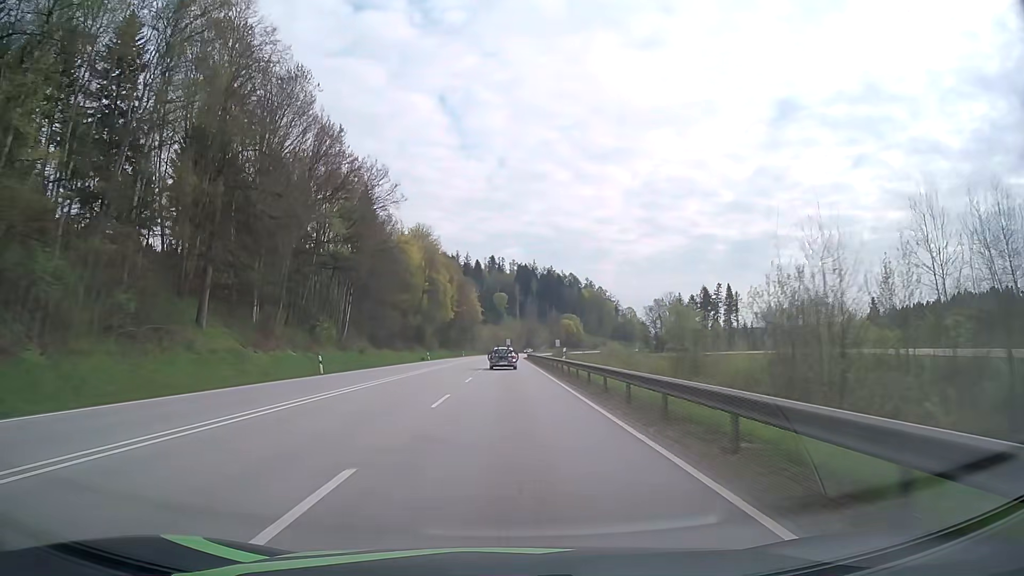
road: primary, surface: asphalt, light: Day
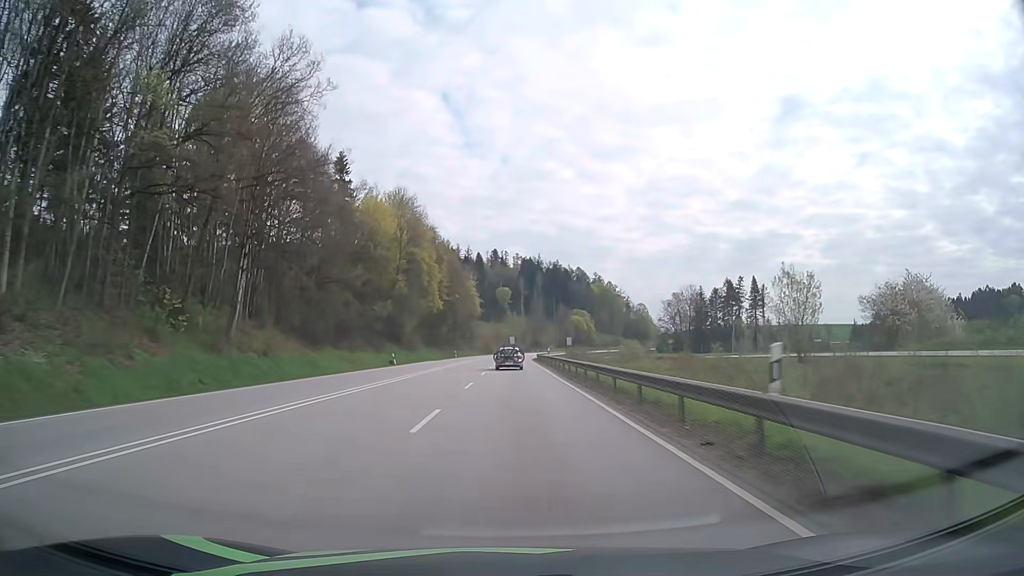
(-0.1, +28.6) m; 0°
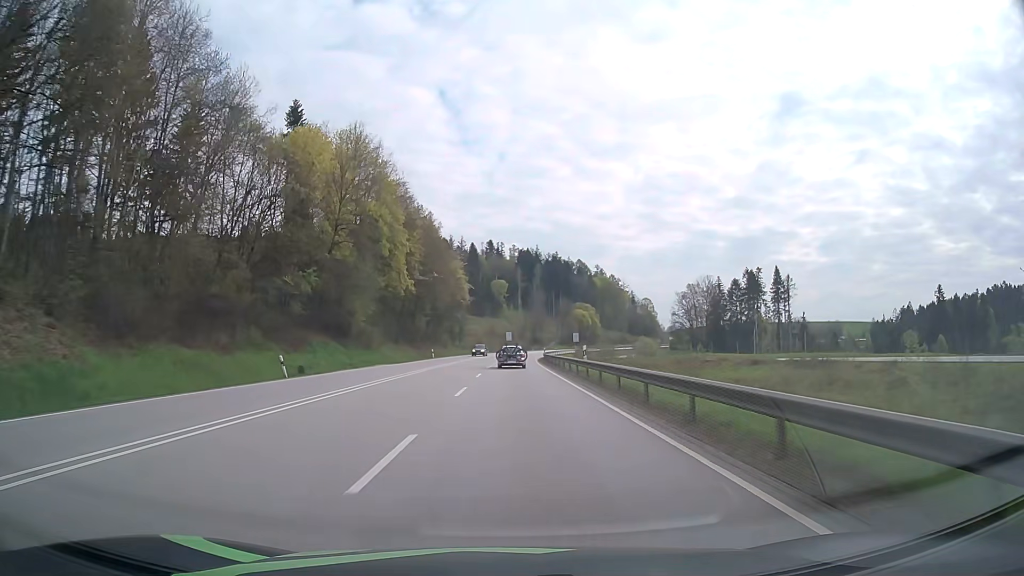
(+0.1, +28.5) m; 0°
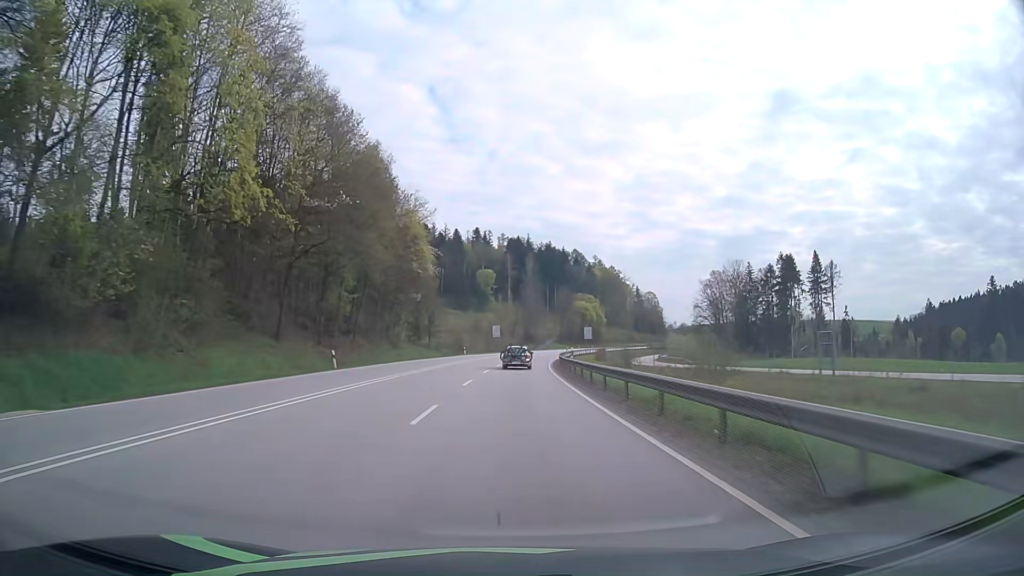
(+0.3, +42.6) m; +1°
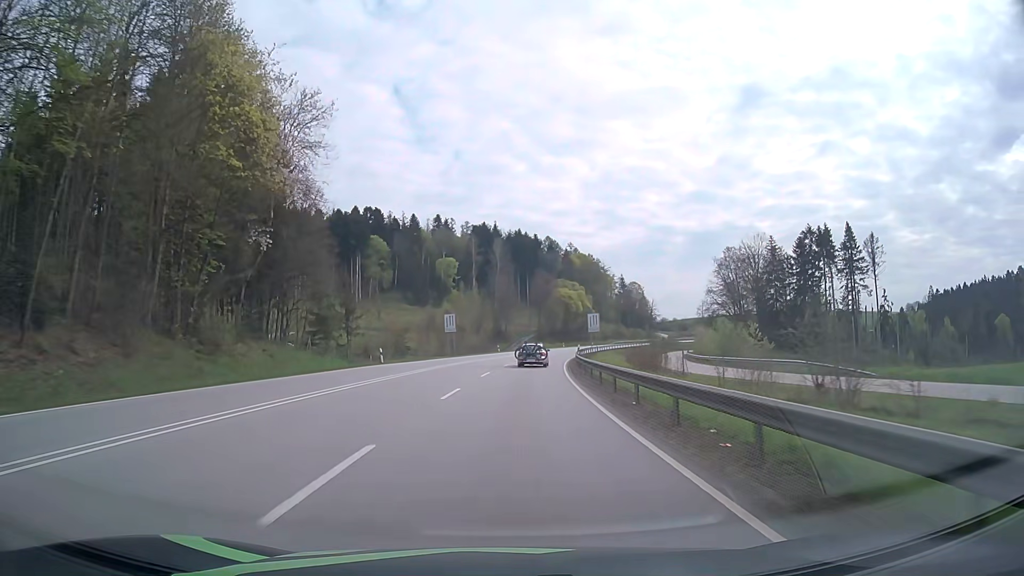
(+0.8, +42.2) m; +2°
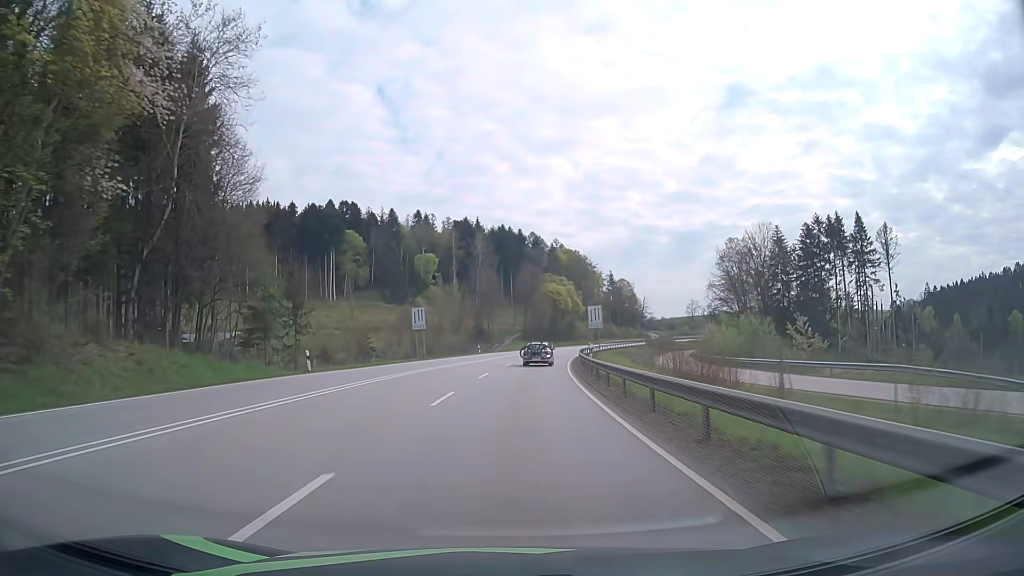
(+0.2, +14.0) m; +1°
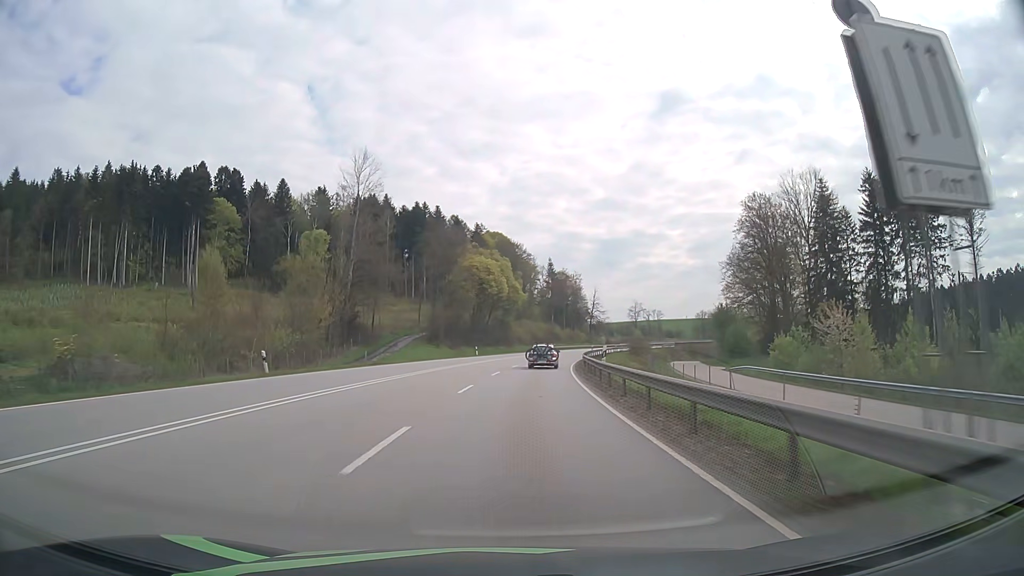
(+3.1, +55.4) m; +7°
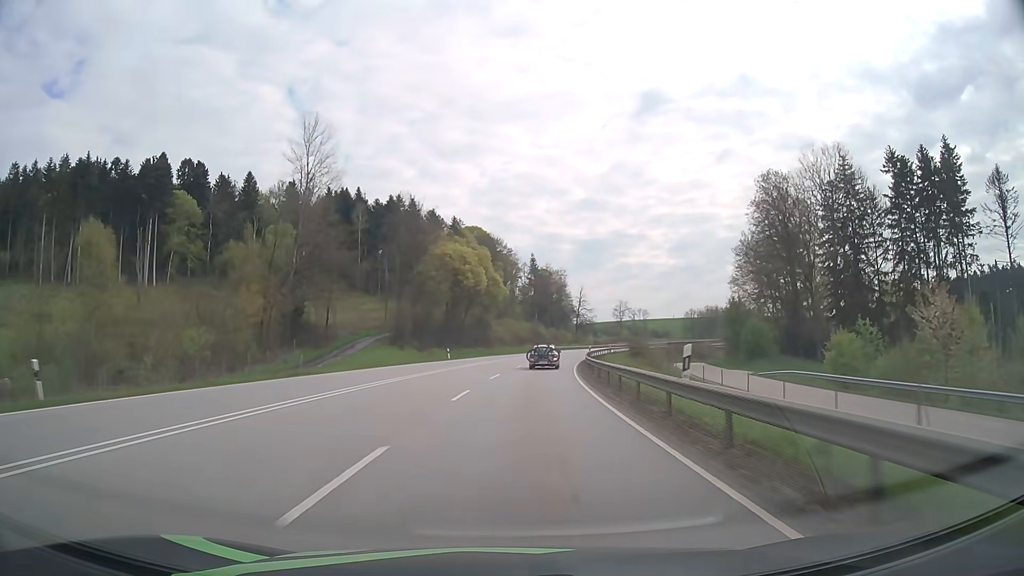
(+0.2, +13.8) m; +2°
(0, +10) (0, +20) (+1, +30) (+2, +40) (+3, +50) (+4, +60) (+6, +70) (+7, +80) (+9, +89) (+11, +99) m
